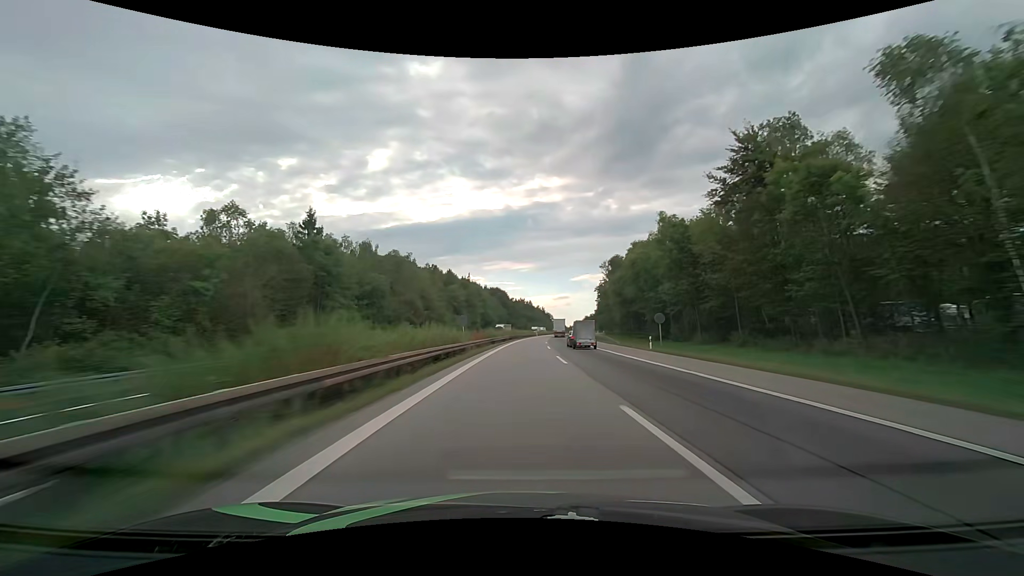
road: motorway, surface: asphalt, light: Day
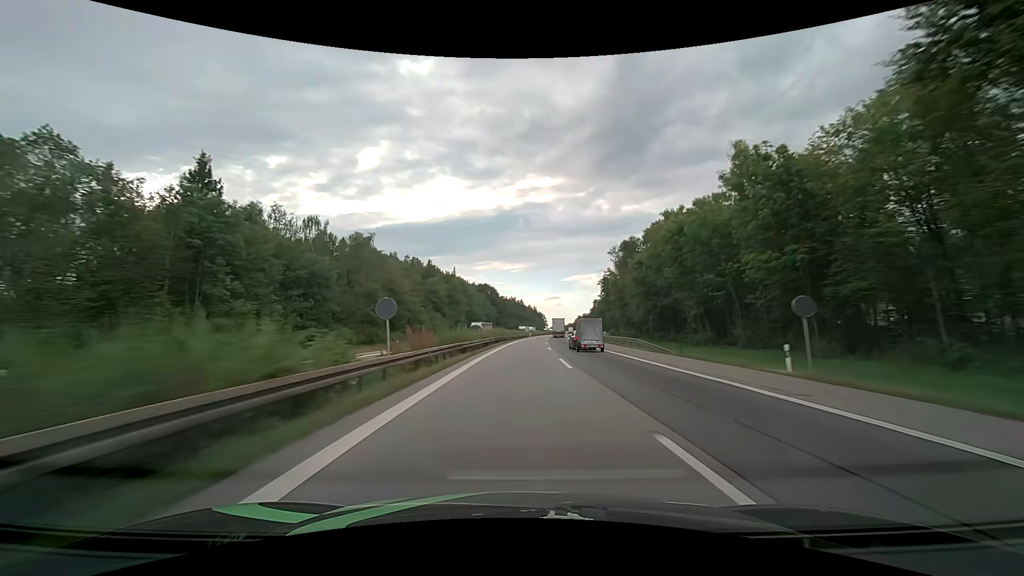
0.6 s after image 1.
(+0.2, +20.8) m; +1°
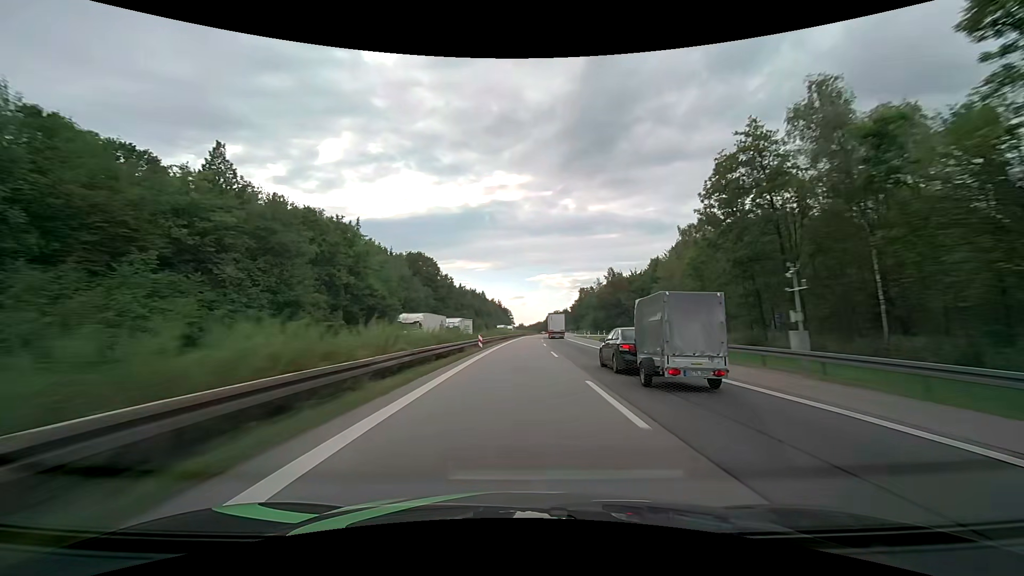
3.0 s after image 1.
(+3.2, +84.4) m; +4°
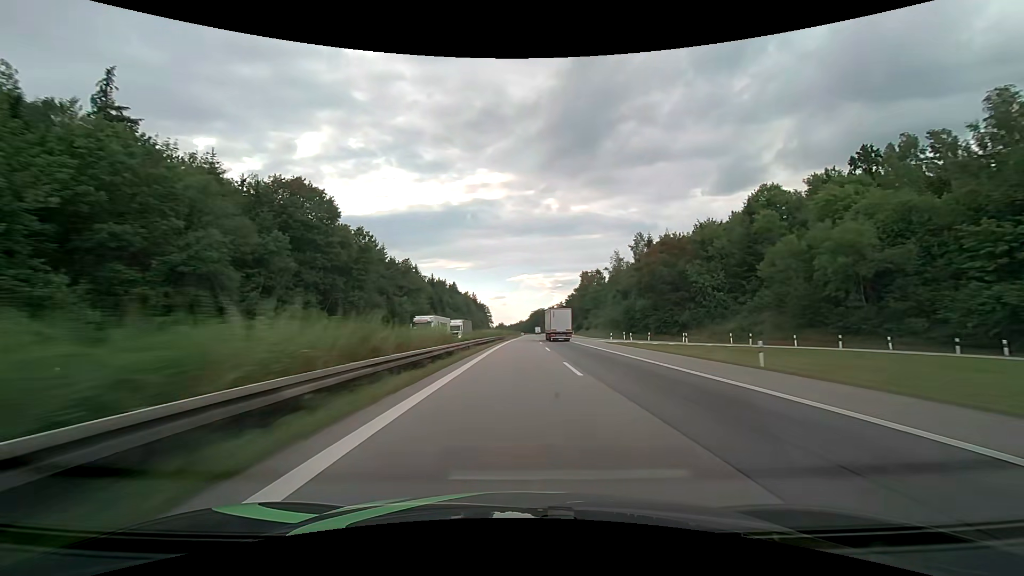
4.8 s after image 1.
(+1.5, +64.7) m; +2°
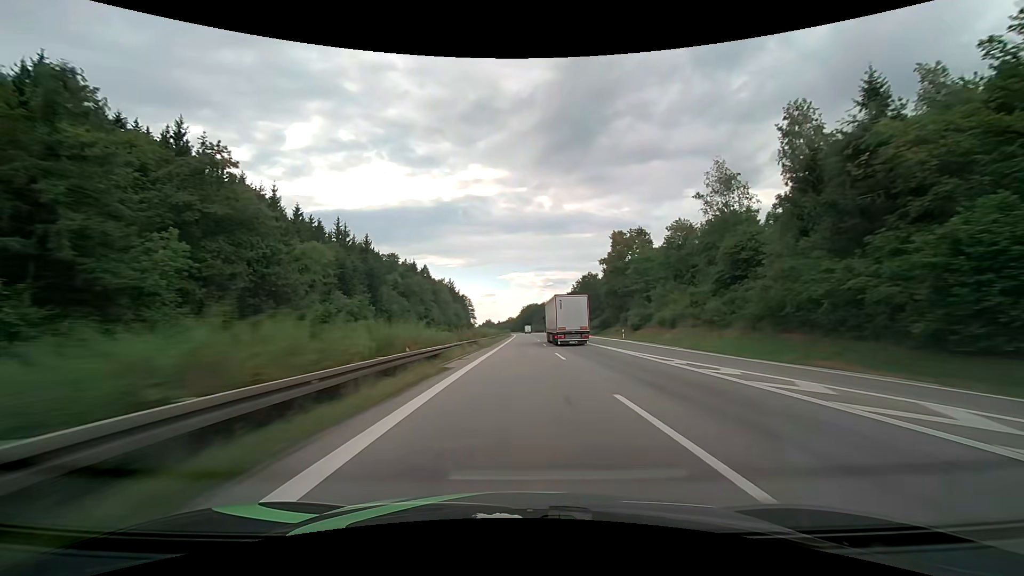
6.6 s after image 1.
(+0.7, +65.5) m; +1°
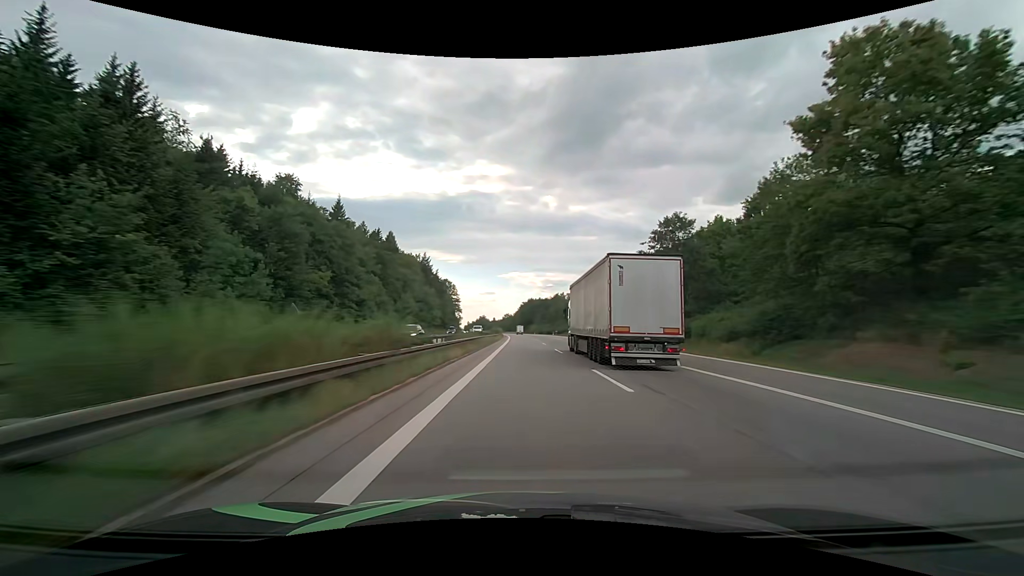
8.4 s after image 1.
(+0.1, +66.2) m; 0°
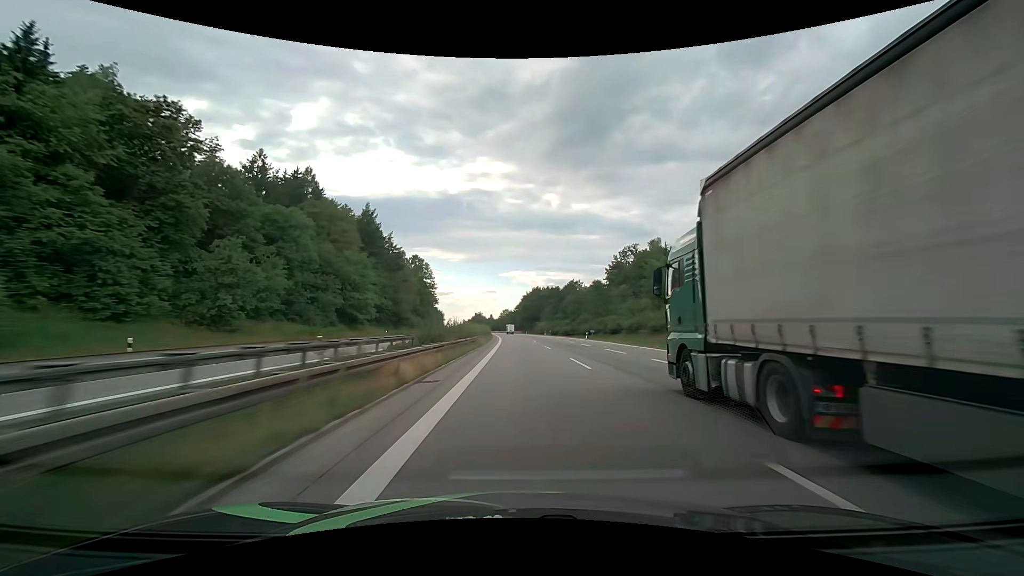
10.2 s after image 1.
(+0.2, +66.6) m; 0°
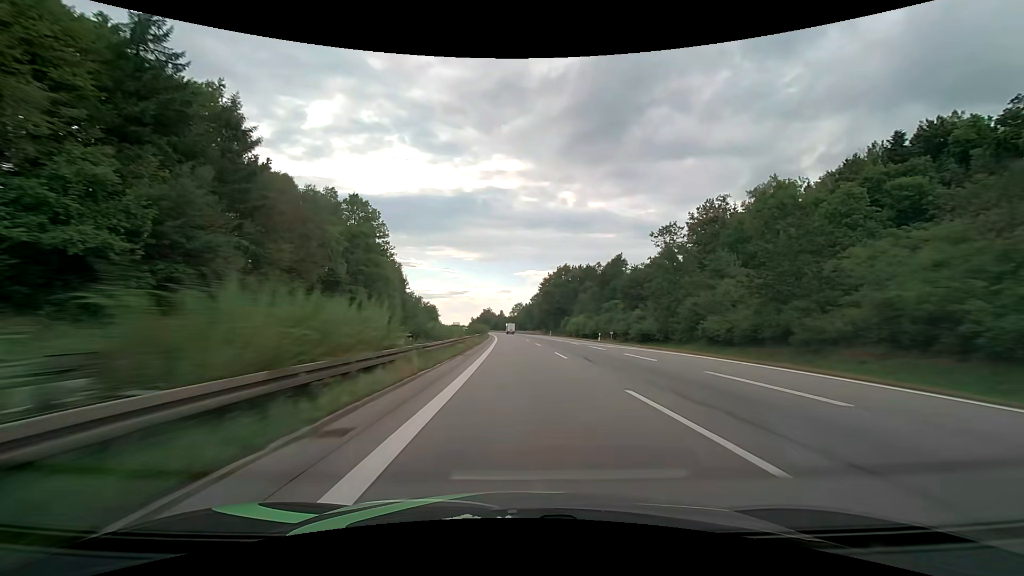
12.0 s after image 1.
(-0.7, +66.8) m; -1°
(0, +10) (0, +20) (0, +30) (-1, +40) (-1, +50) (-1, +60) (-2, +70) (-2, +80) (-3, +90) (-3, +100) m
